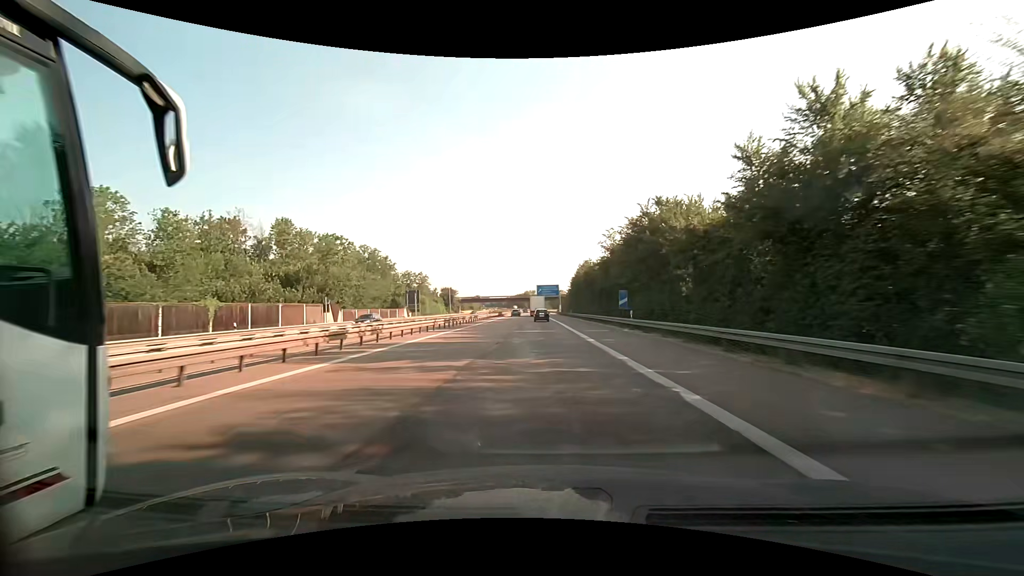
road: motorway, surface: asphalt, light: Day
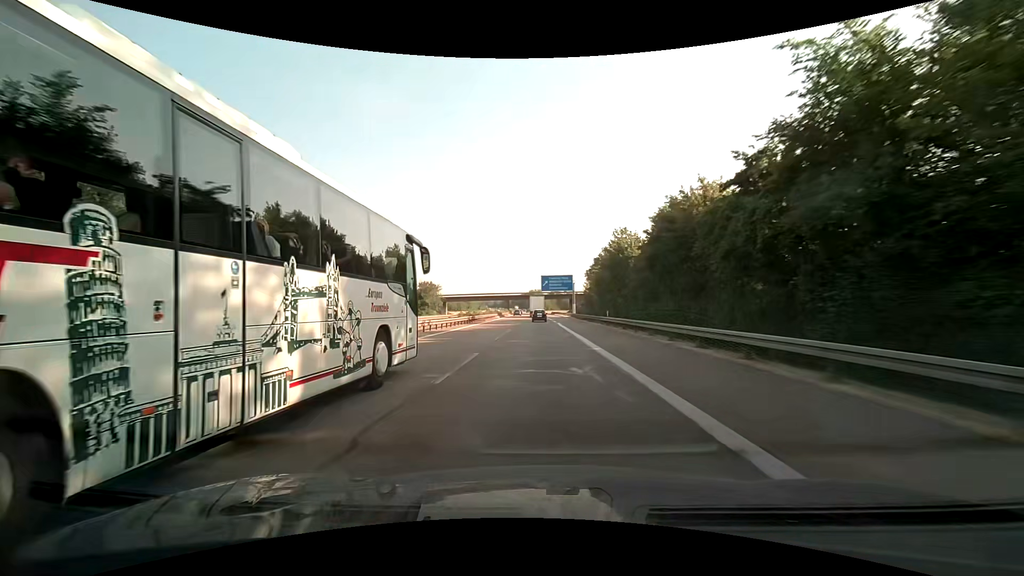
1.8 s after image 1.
(-0.3, +42.4) m; -1°
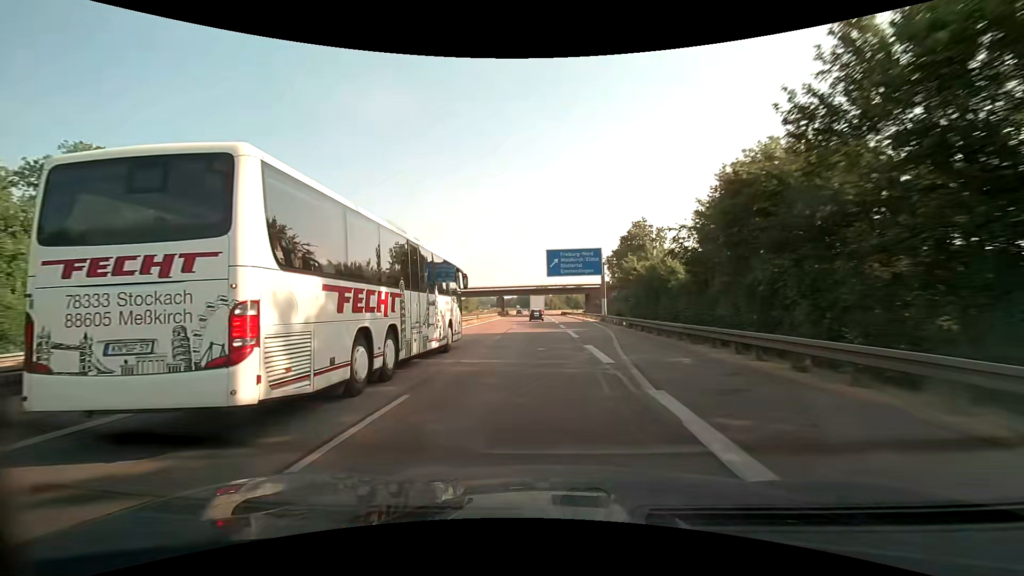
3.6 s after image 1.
(-0.2, +43.1) m; -1°
(0, +10) (0, +20) (0, +30) (0, +40) (0, +50) (0, +60) (-1, +70) (-1, +80) (-1, +90) (-1, +100) m
